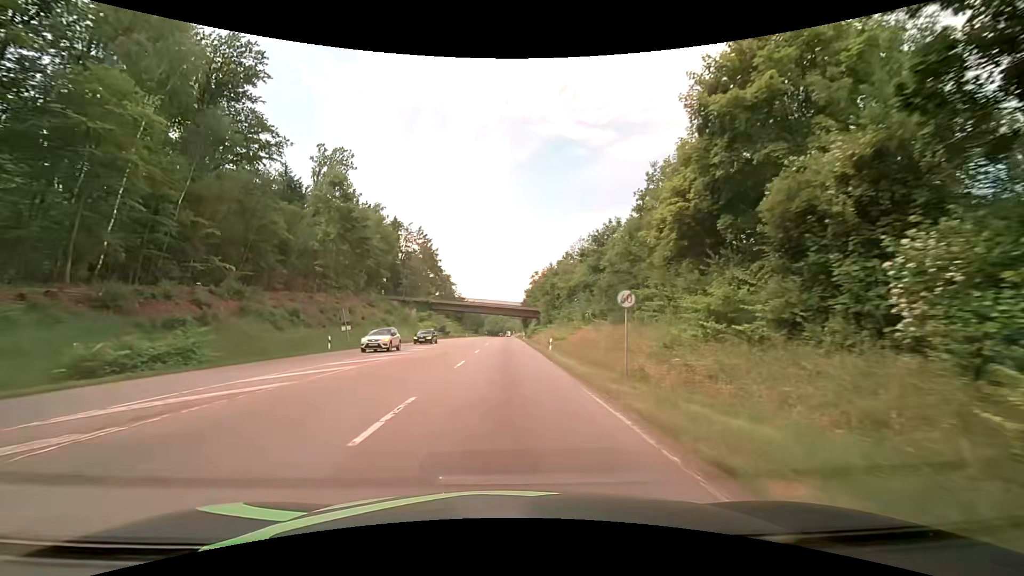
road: secondary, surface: asphalt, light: Day
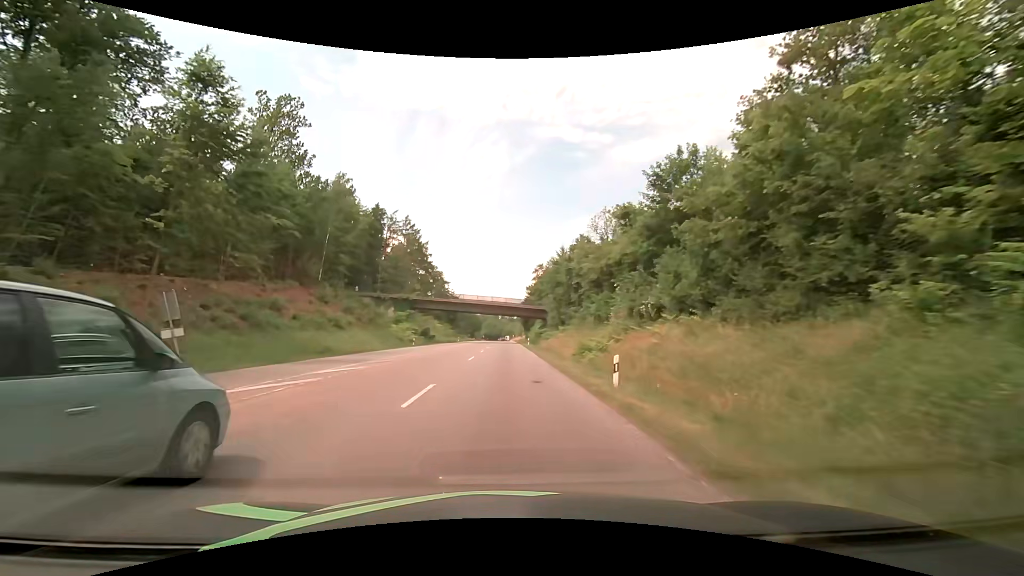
(-0.1, +20.4) m; 0°
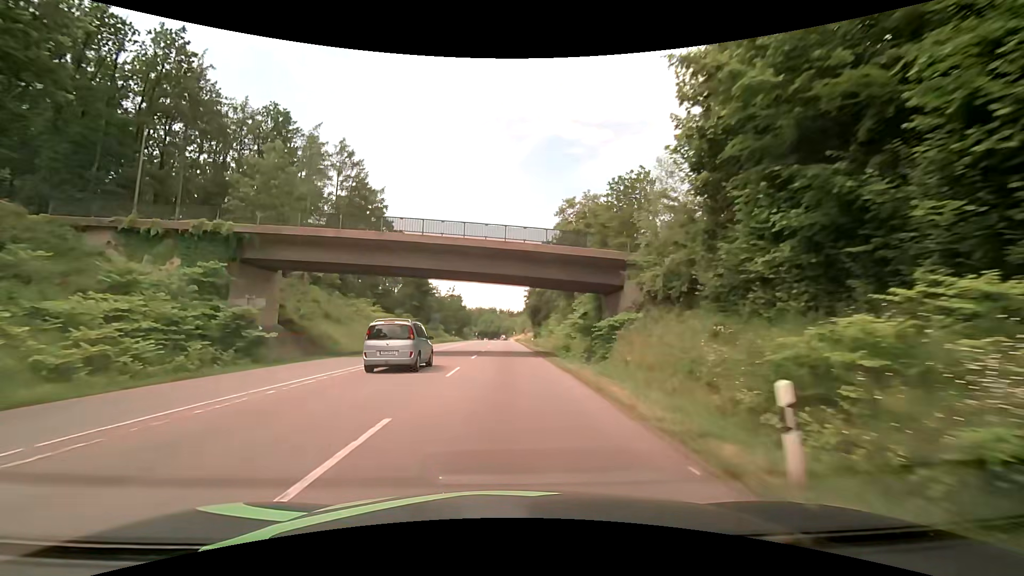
(-0.6, +56.9) m; -1°
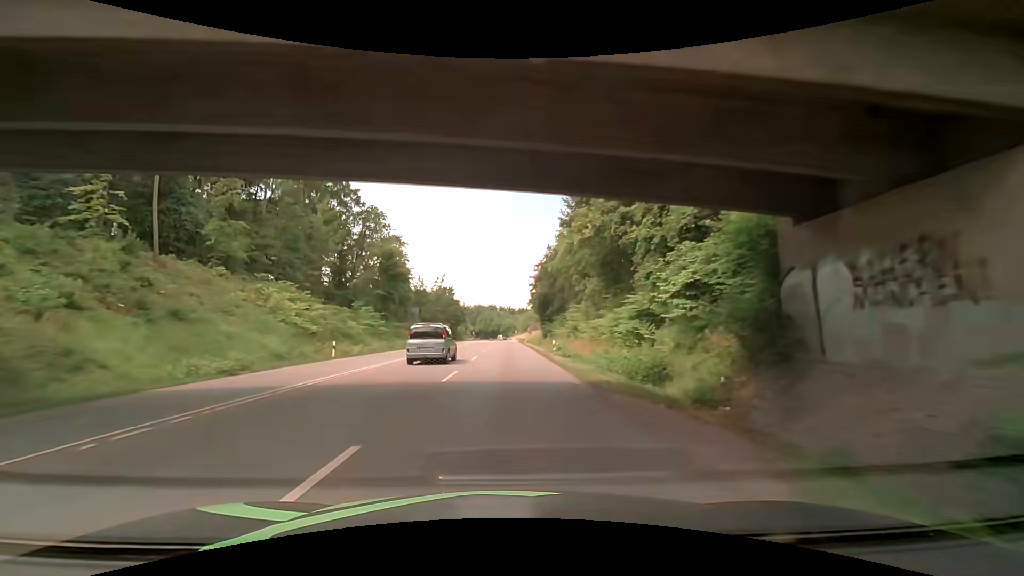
(+0.1, +24.8) m; 0°
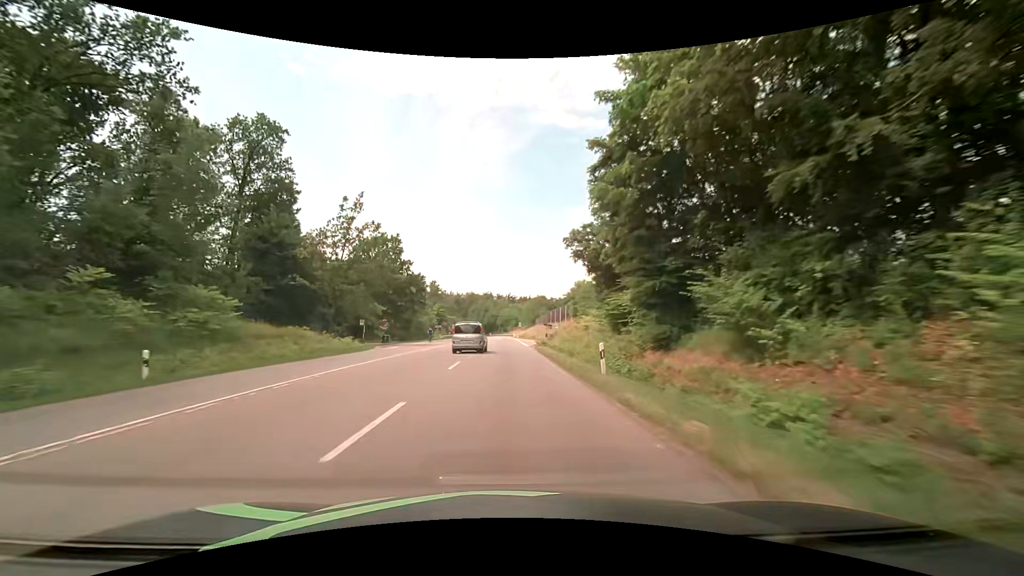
(0.0, +66.2) m; 0°
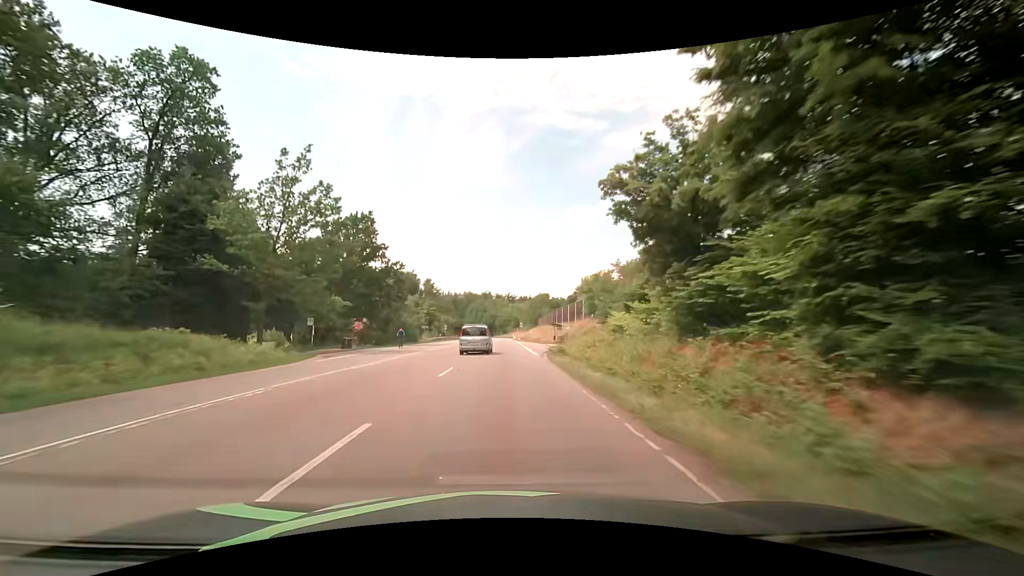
(0.0, +13.6) m; 0°
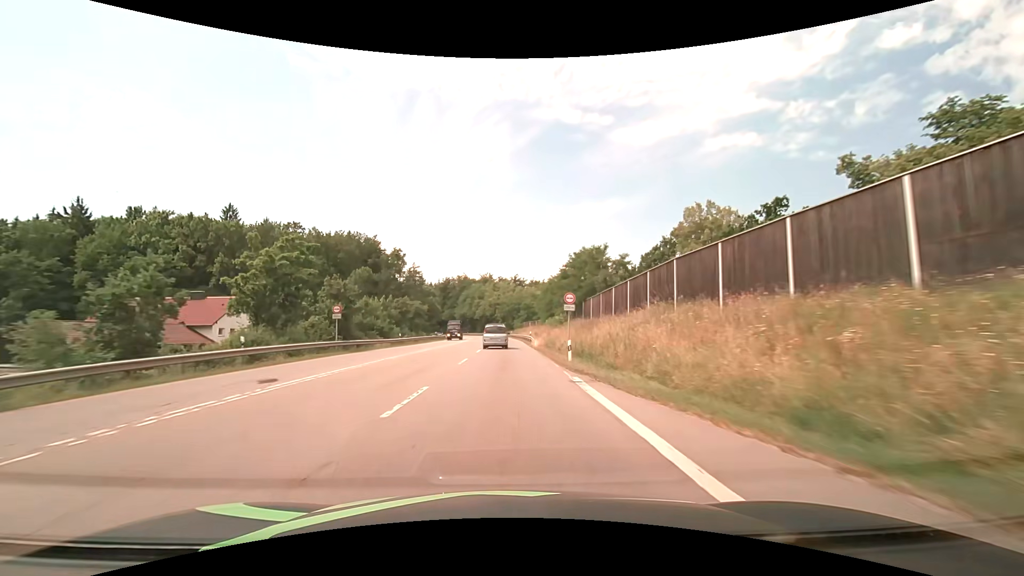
(-0.4, +69.0) m; -1°
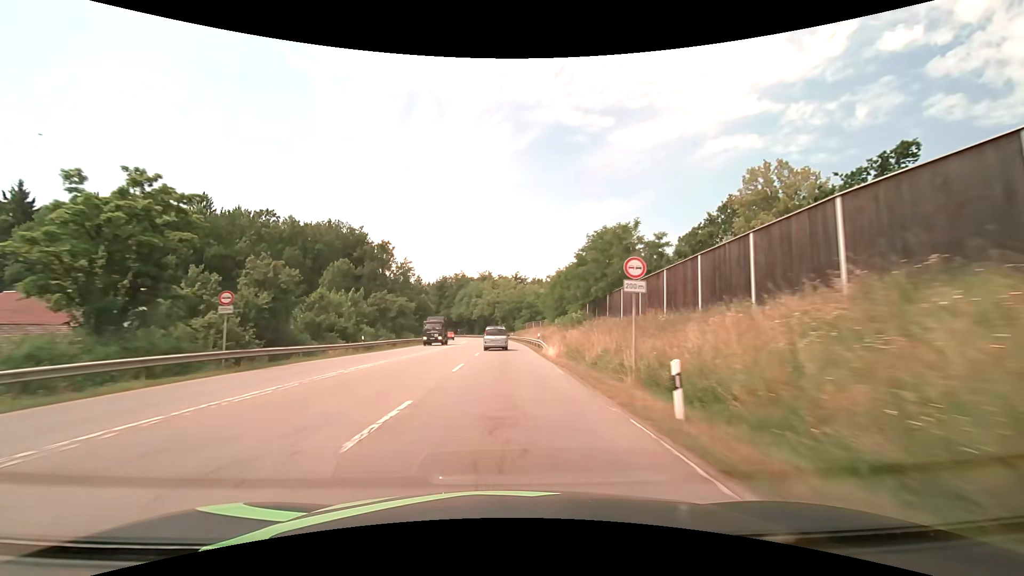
(0.0, +14.0) m; 0°
(0, +10) (0, +20) (0, +30) (0, +40) (0, +50) (-1, +60) (-1, +70) (-1, +80) (-2, +90) (-3, +100) m
